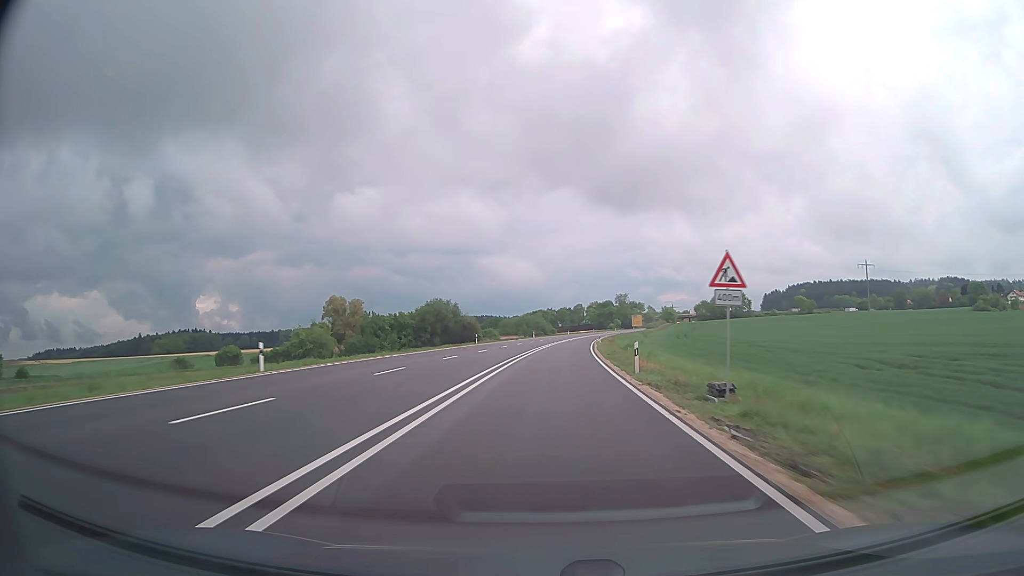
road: trunk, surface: asphalt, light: Day
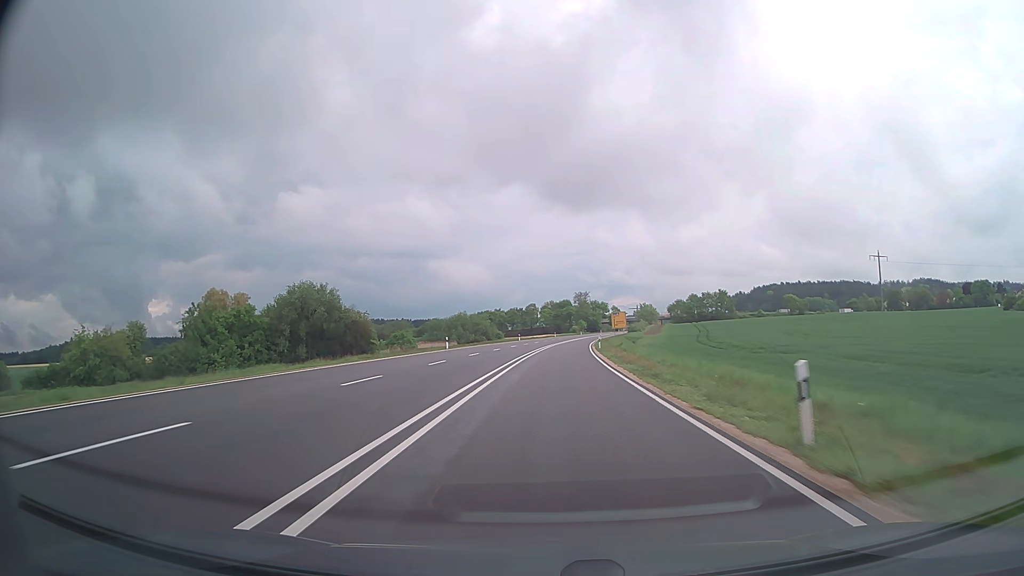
(+2.3, +63.7) m; +4°
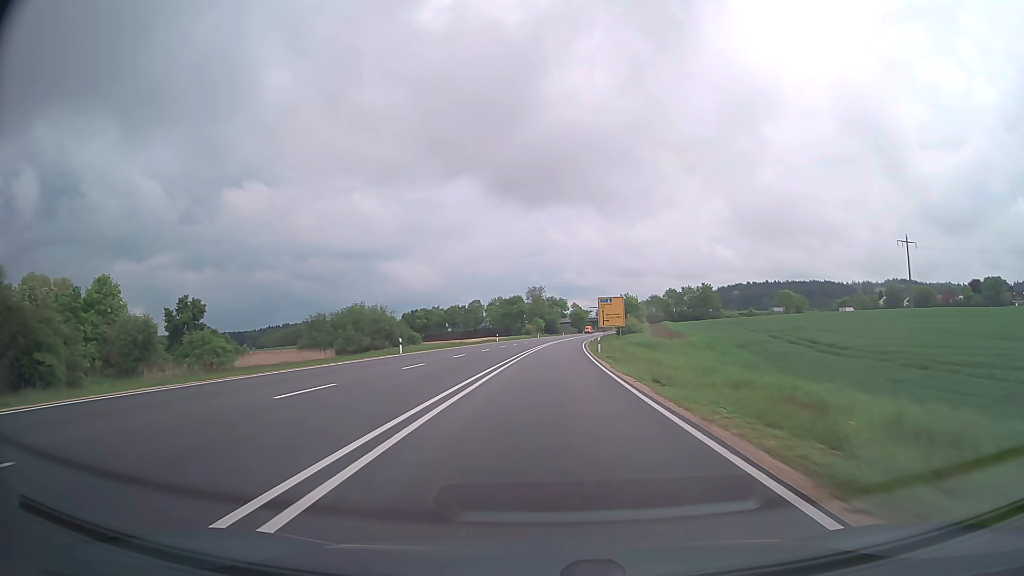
(+2.3, +63.7) m; +4°
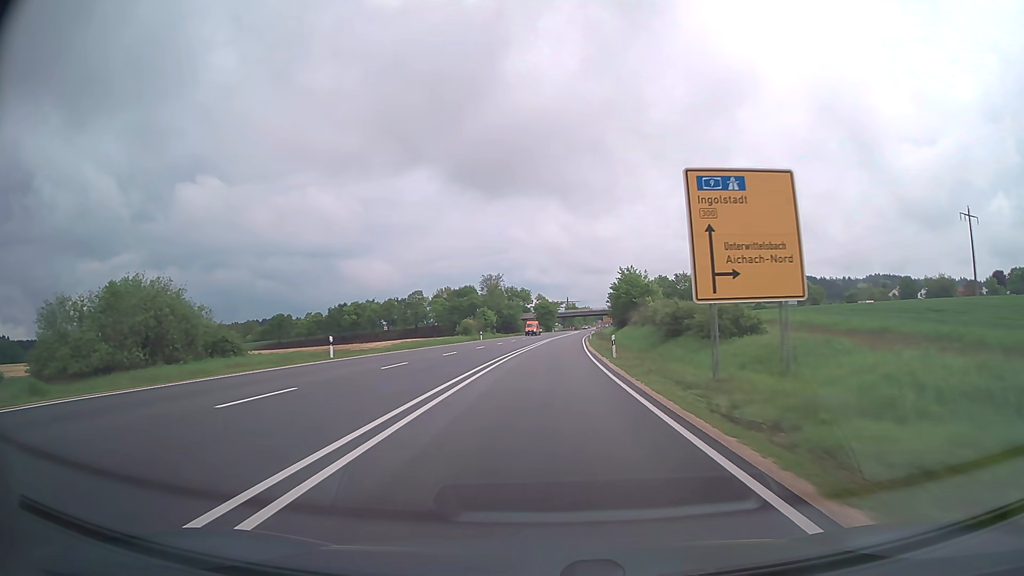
(+1.8, +62.0) m; +3°
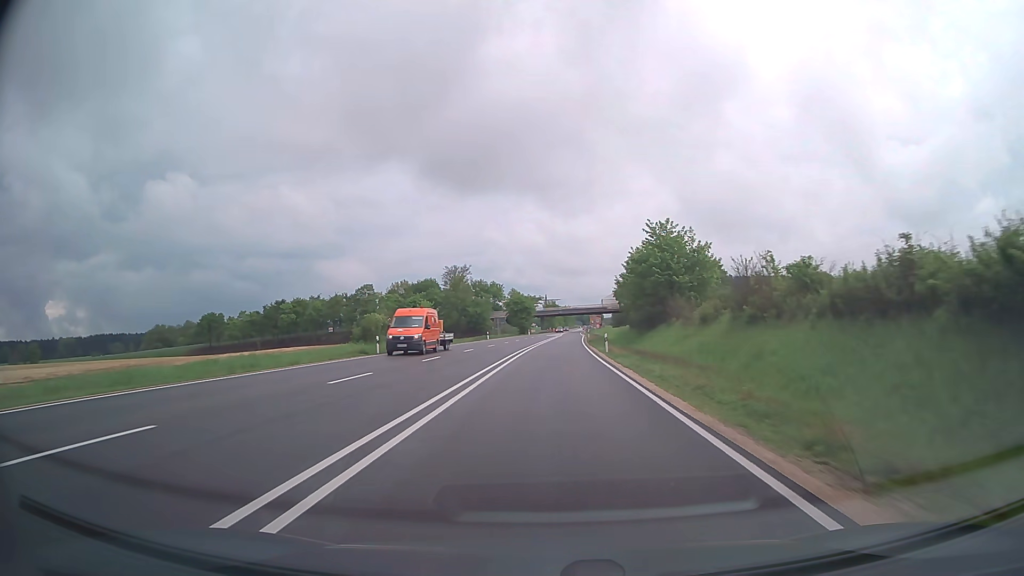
(+0.7, +42.1) m; +2°
